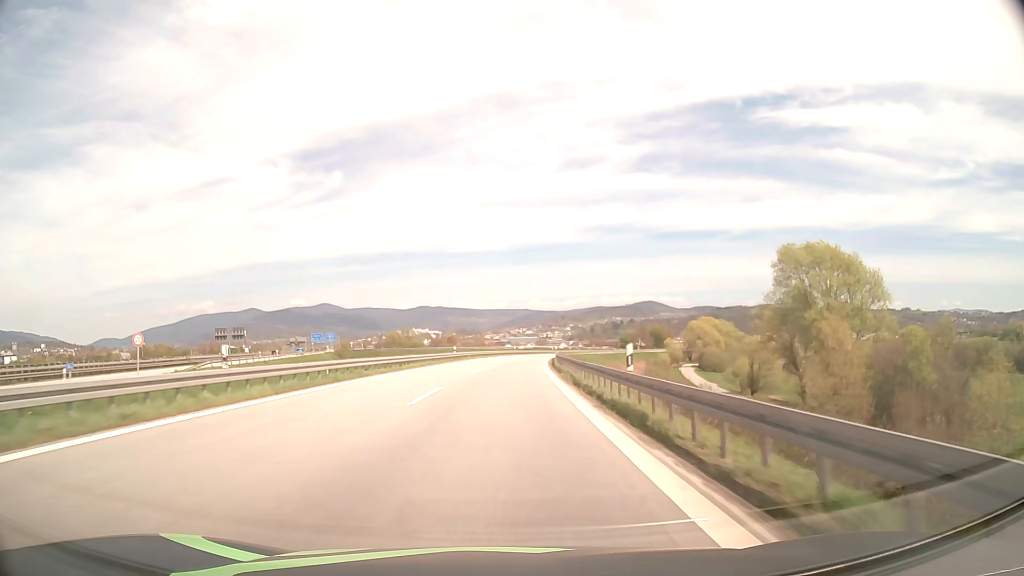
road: motorway_link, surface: asphalt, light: Day
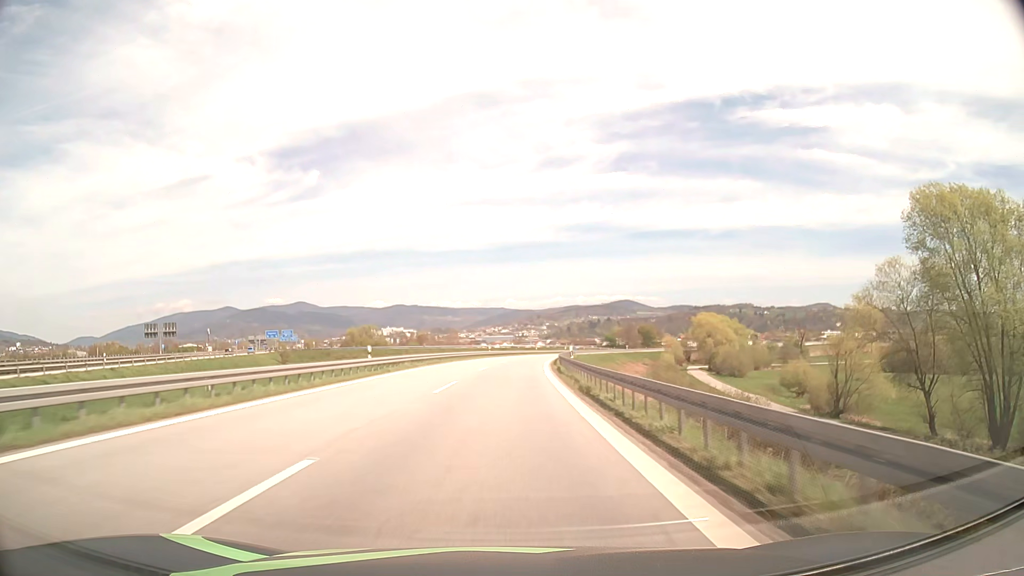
(+0.5, +31.6) m; +2°
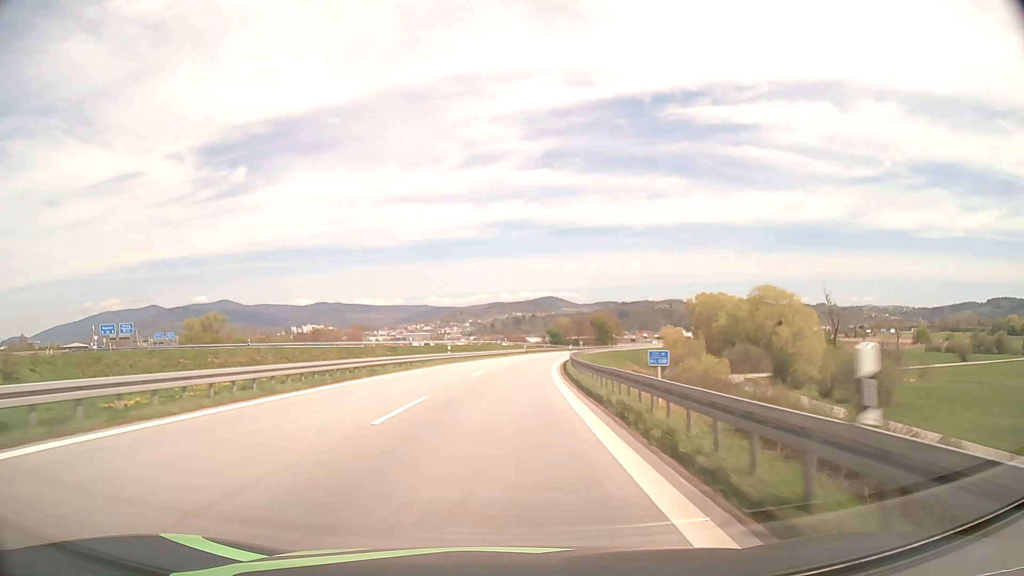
(+4.4, +79.6) m; +6°
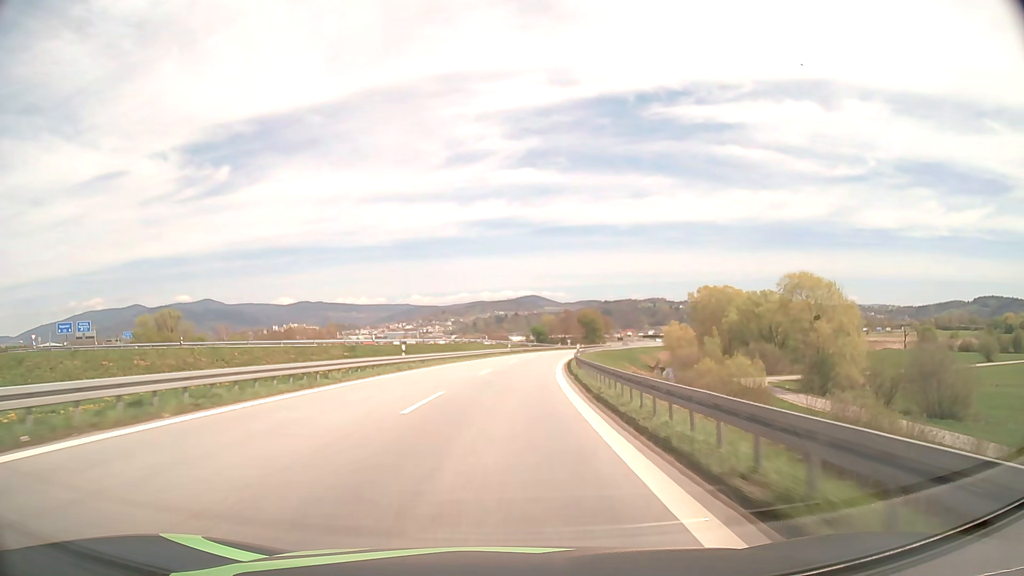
(+0.2, +16.1) m; +2°
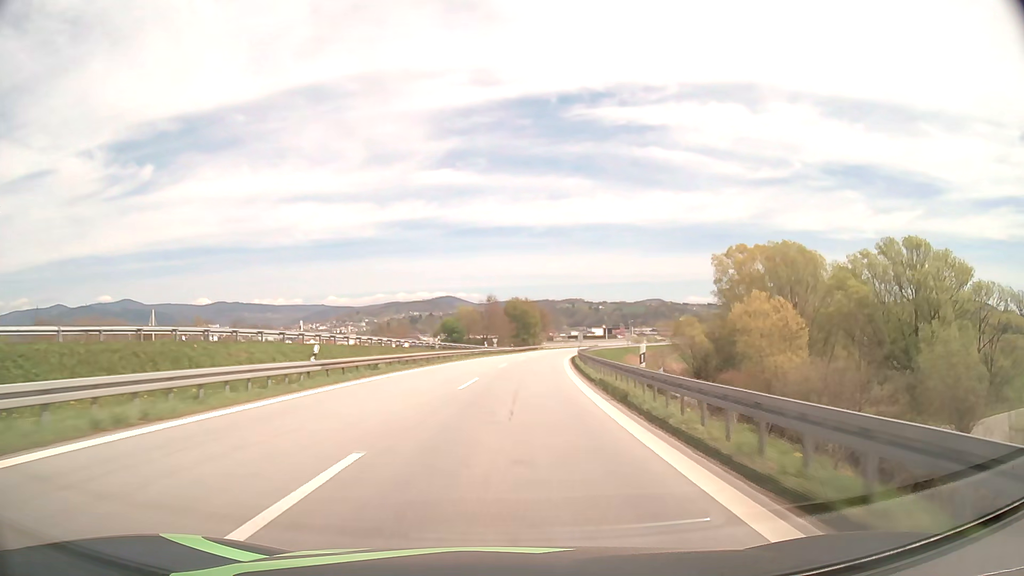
(+3.9, +64.7) m; +7°
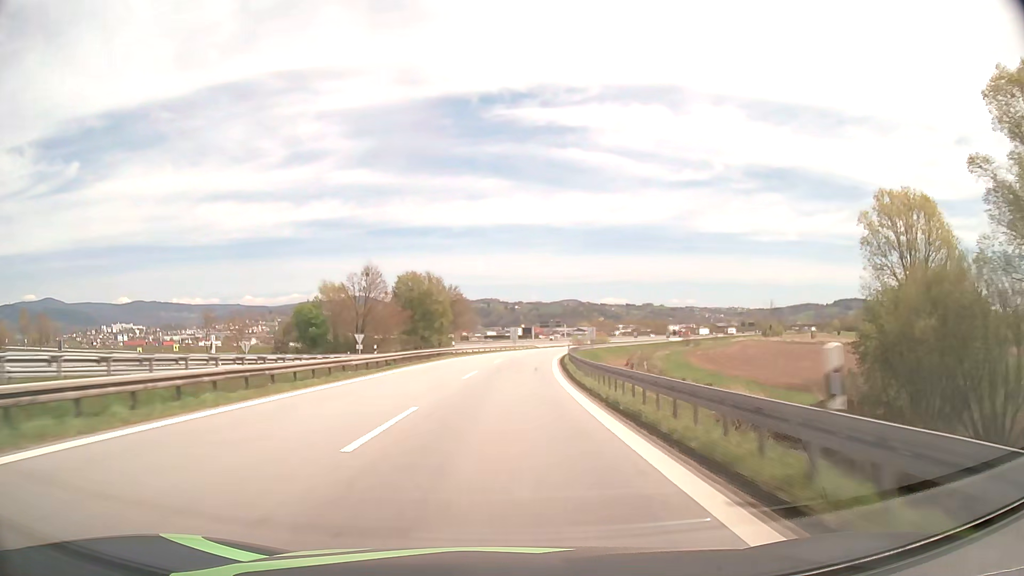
(+4.2, +65.1) m; +7°
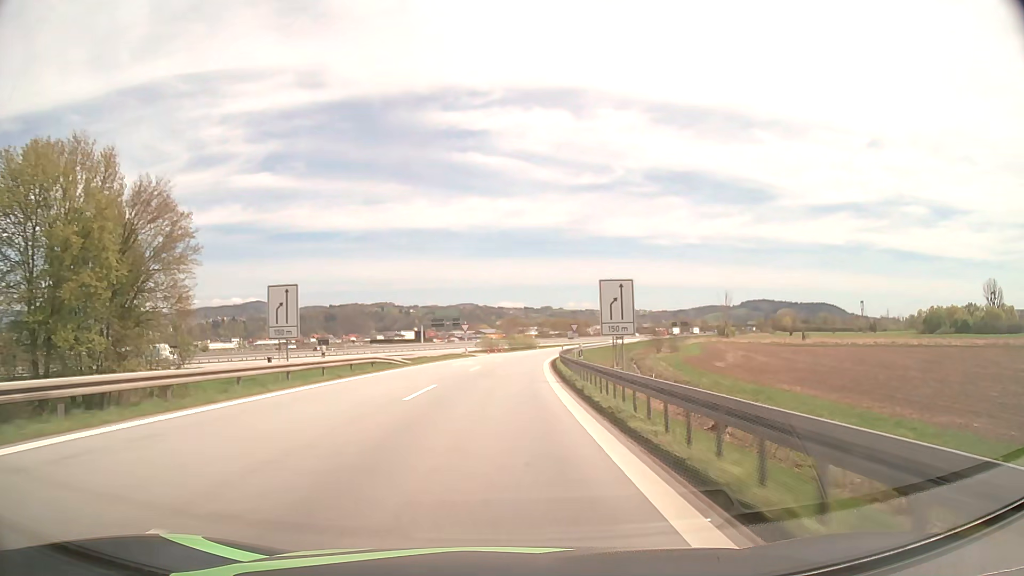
(+5.9, +81.4) m; +9°
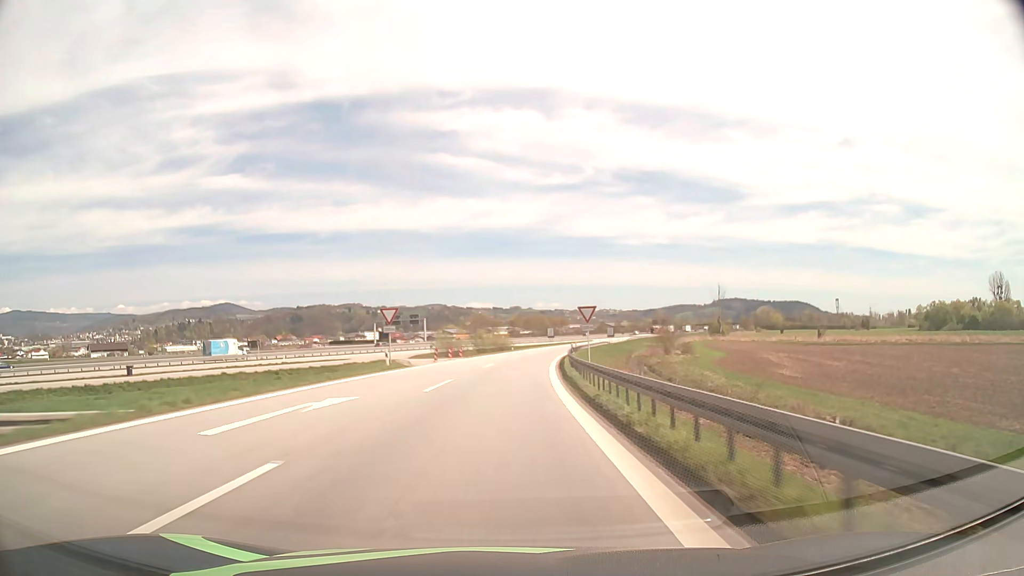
(+0.8, +32.8) m; +3°
(0, +10) (0, +20) (+1, +30) (+1, +40) (+2, +50) (+3, +60) (+4, +70) (+6, +80) (+7, +90) (+9, +99) m
